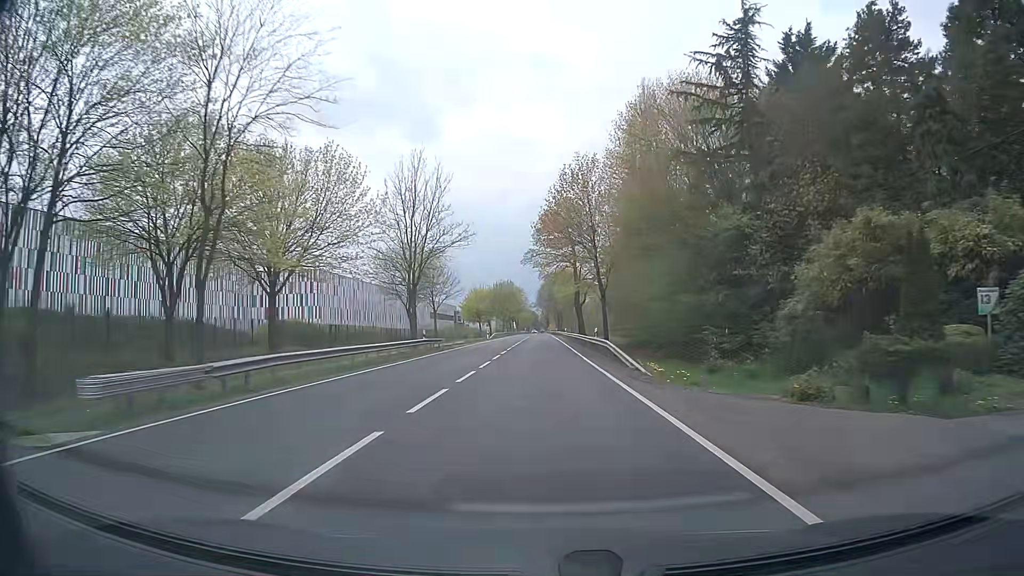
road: primary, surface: asphalt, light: Day
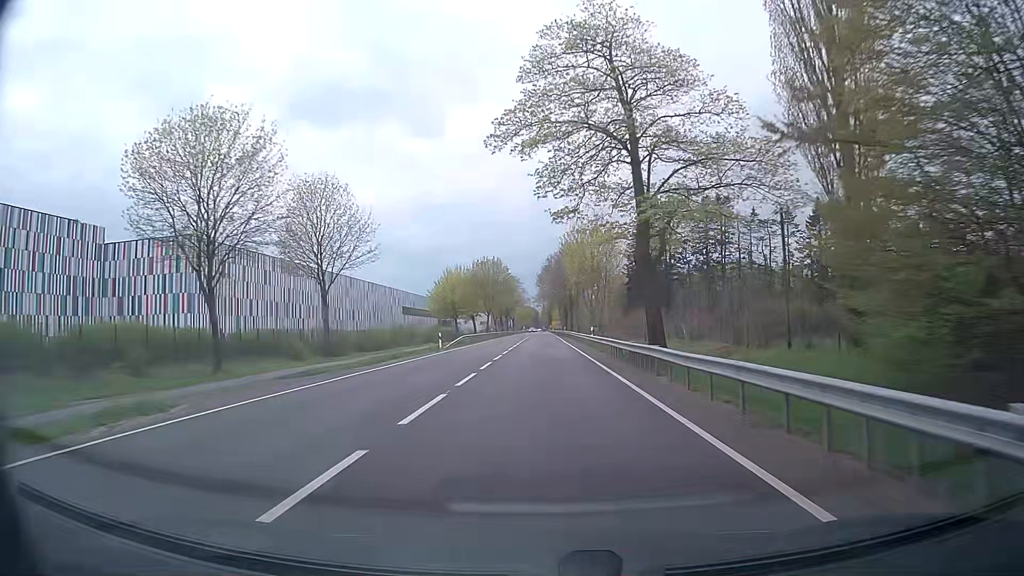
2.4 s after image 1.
(-0.1, +43.2) m; -1°
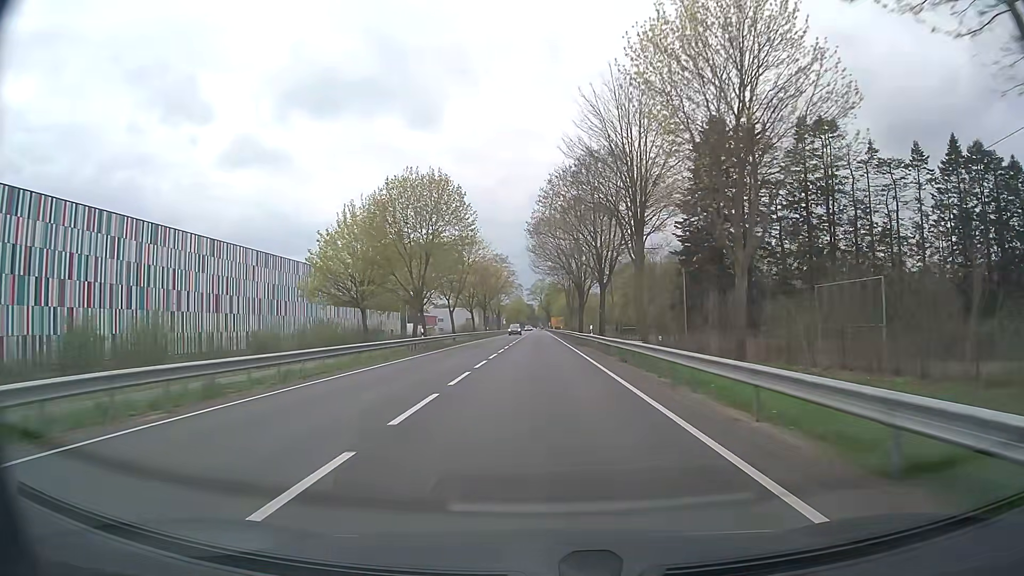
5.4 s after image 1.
(+0.5, +54.0) m; +1°
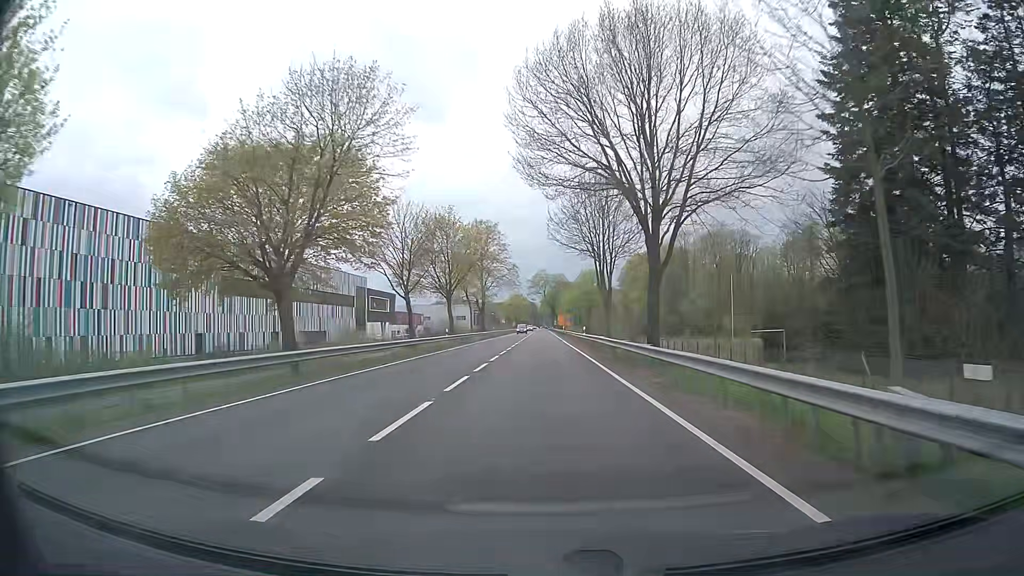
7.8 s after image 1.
(0.0, +43.1) m; 0°
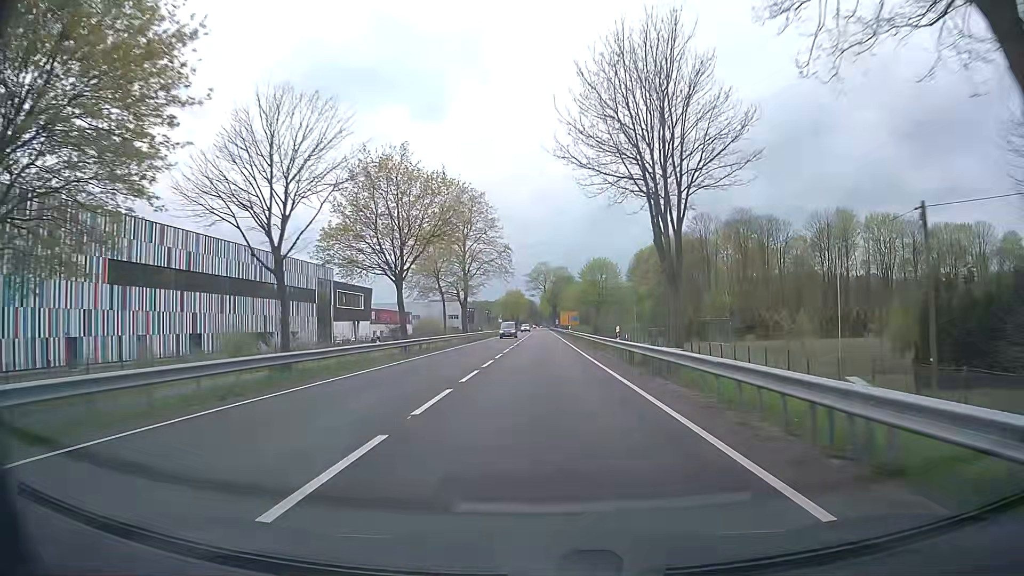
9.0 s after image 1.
(0.0, +21.6) m; 0°
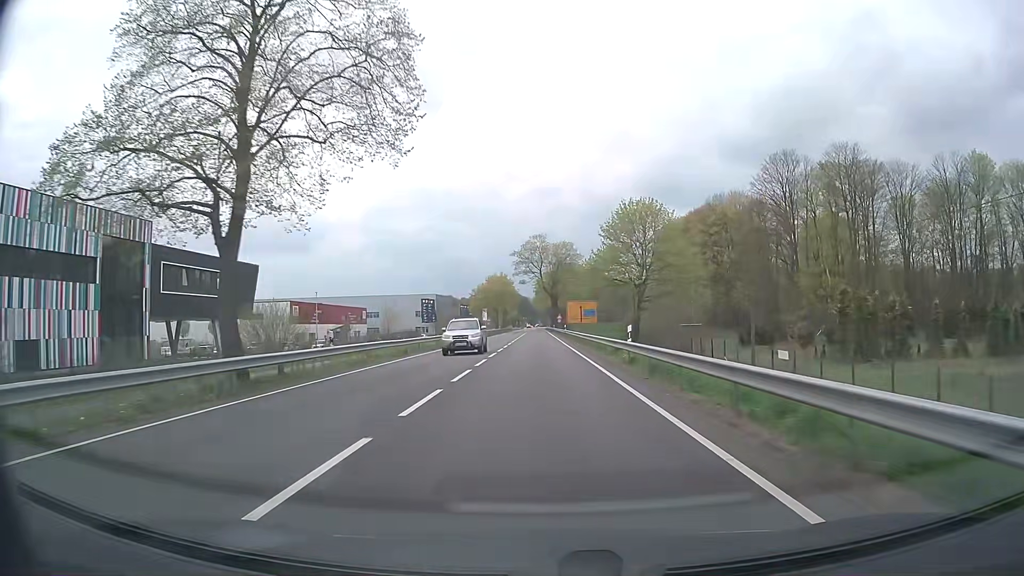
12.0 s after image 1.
(+0.3, +54.0) m; +1°
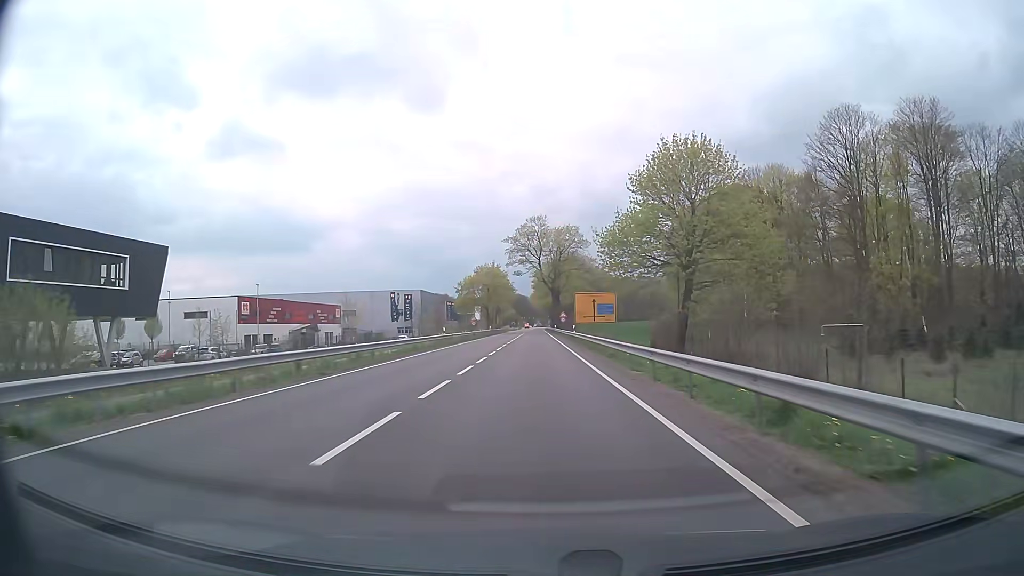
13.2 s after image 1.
(0.0, +21.6) m; 0°
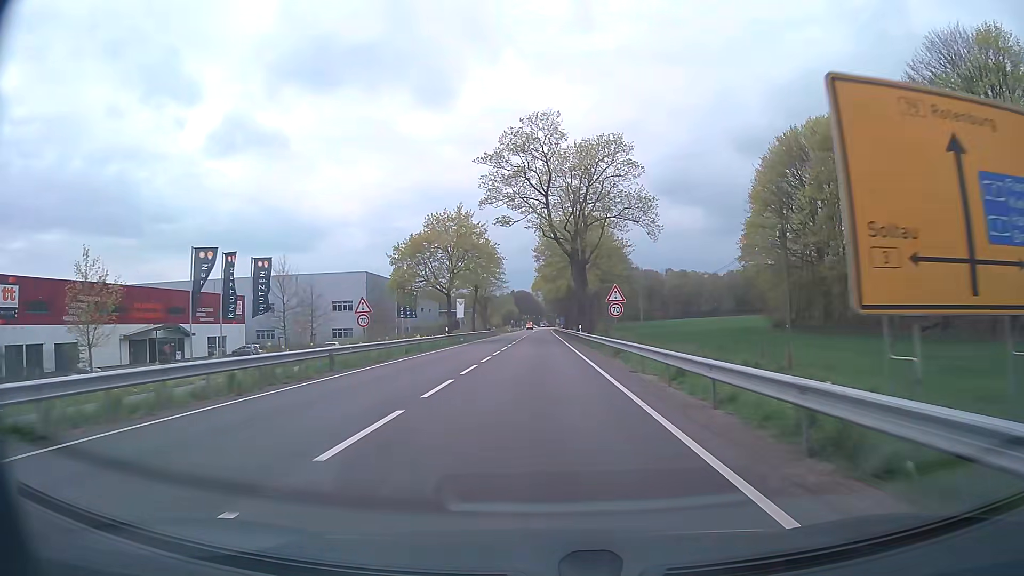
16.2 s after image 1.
(-0.5, +53.9) m; -1°
(0, +10) (0, +20) (0, +30) (0, +40) (0, +50) (0, +60) (0, +70) (0, +80) (0, +90) (0, +100) m
